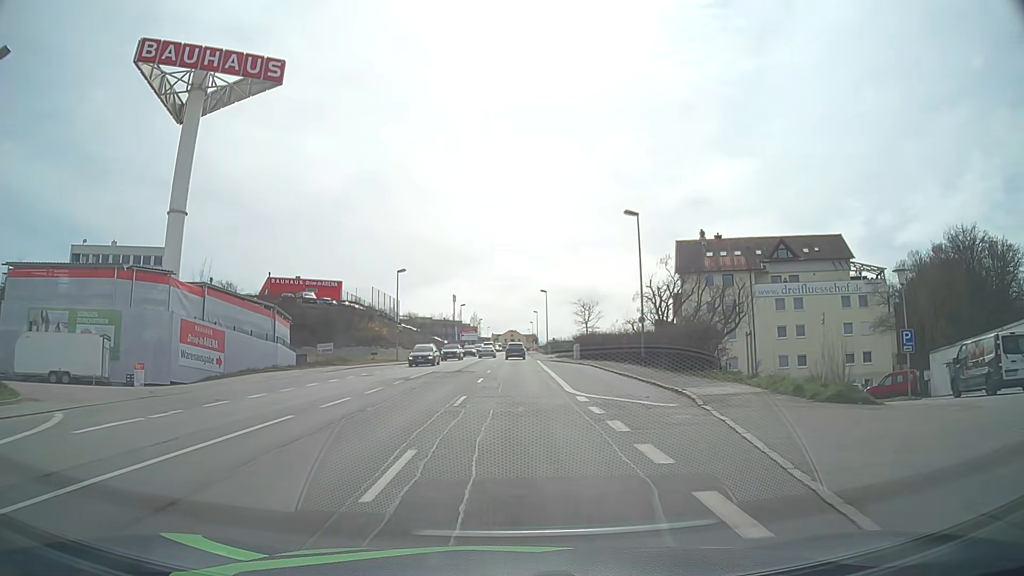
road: tertiary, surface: asphalt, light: Day
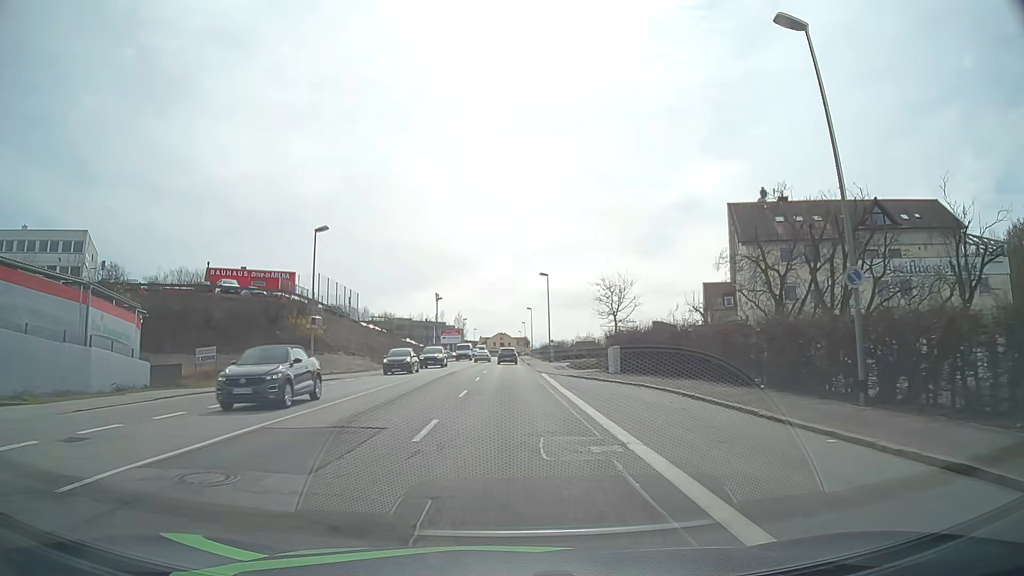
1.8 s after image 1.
(+0.2, +23.2) m; +1°
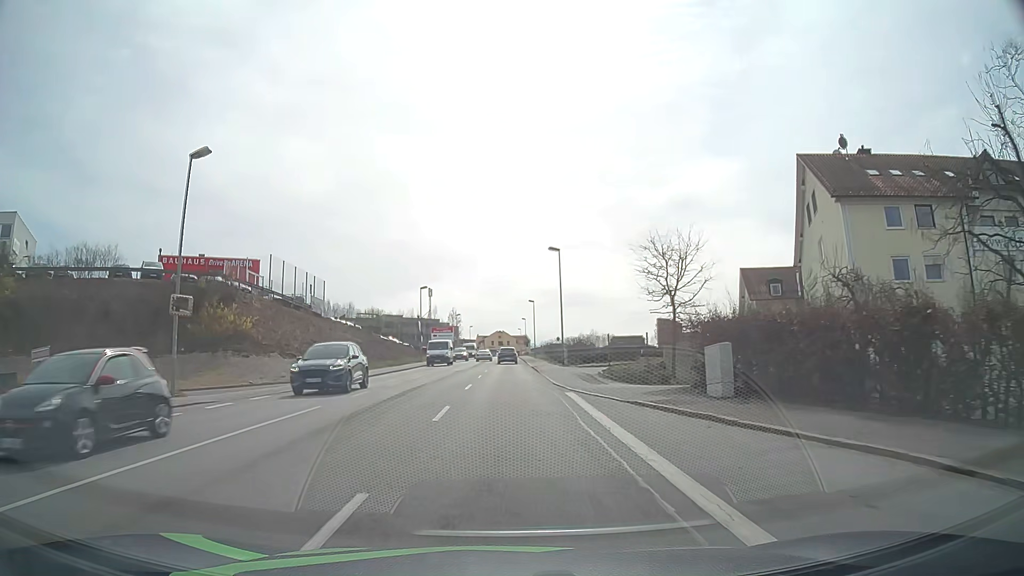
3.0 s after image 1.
(+0.1, +15.5) m; 0°
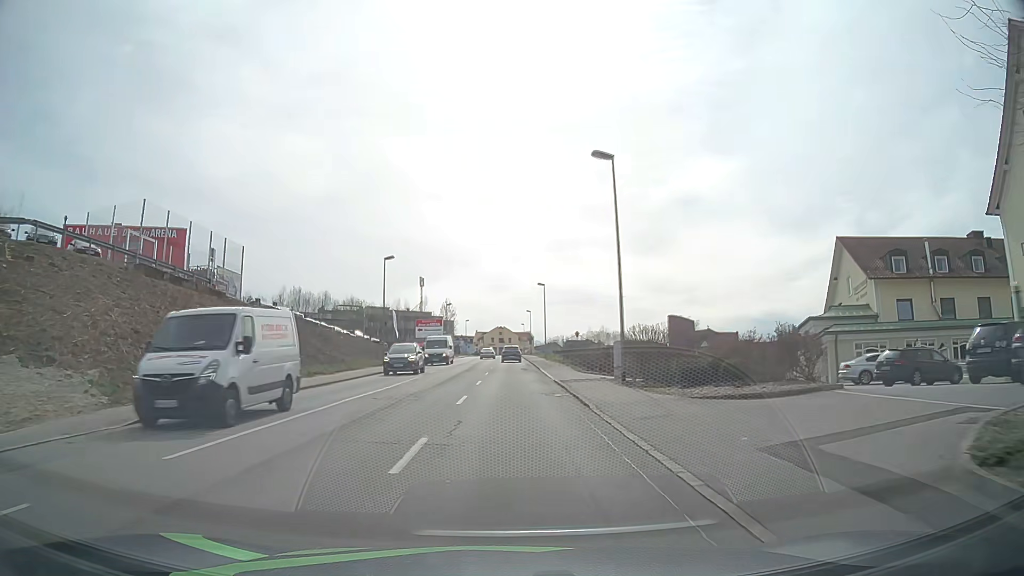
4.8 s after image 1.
(0.0, +23.2) m; 0°
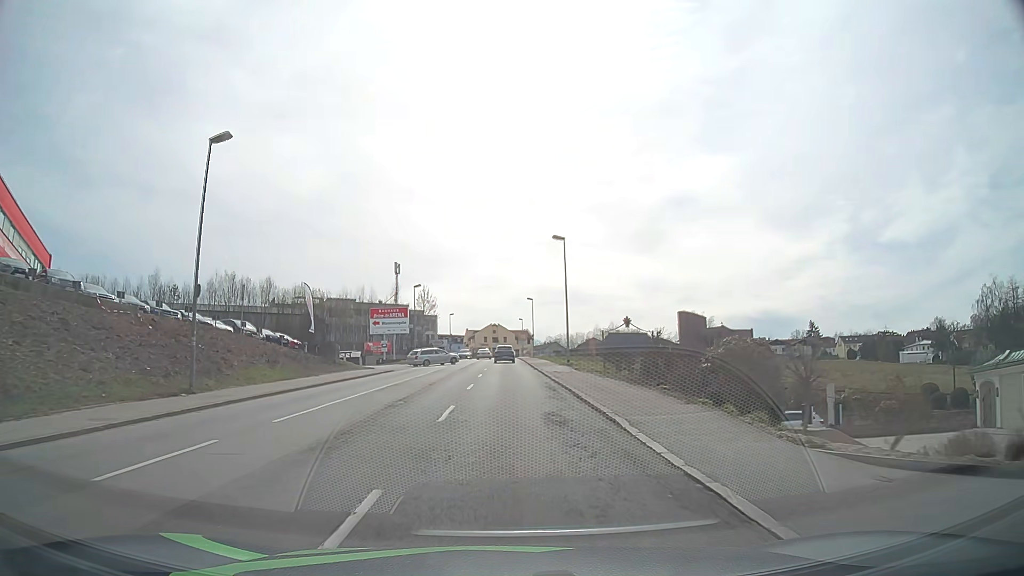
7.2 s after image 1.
(0.0, +31.1) m; 0°
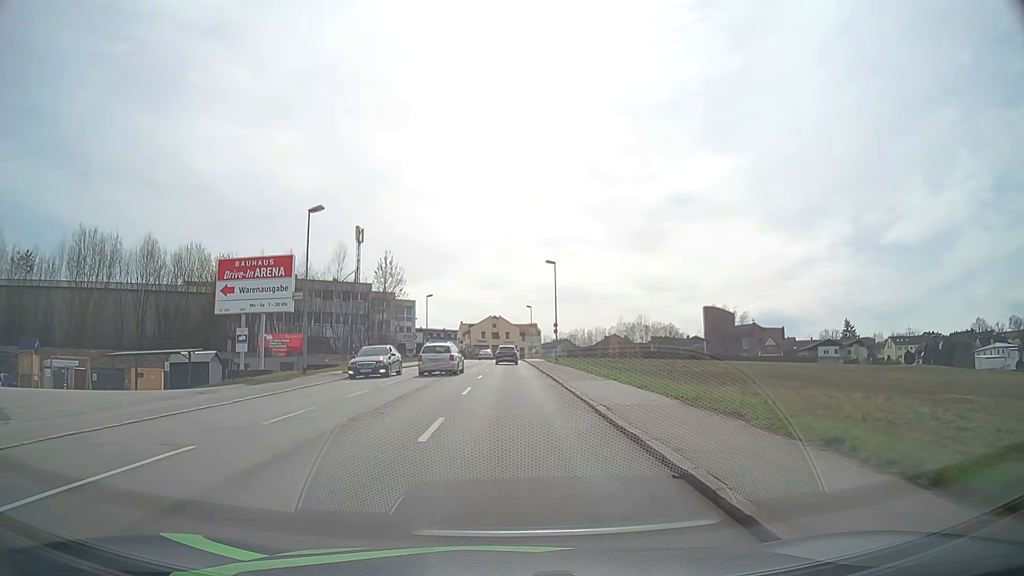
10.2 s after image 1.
(-0.1, +39.0) m; 0°
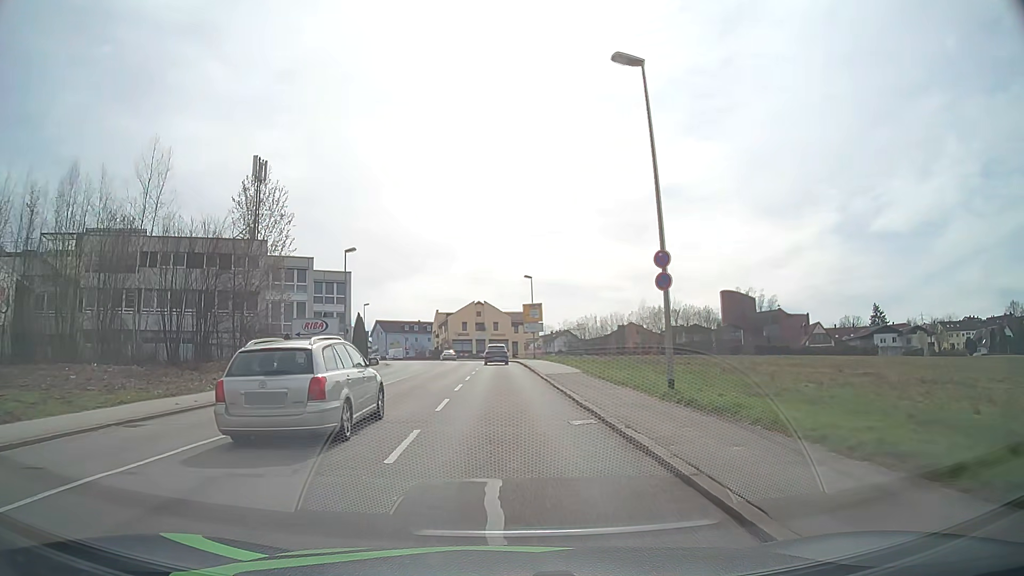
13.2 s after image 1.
(+0.2, +38.6) m; +1°
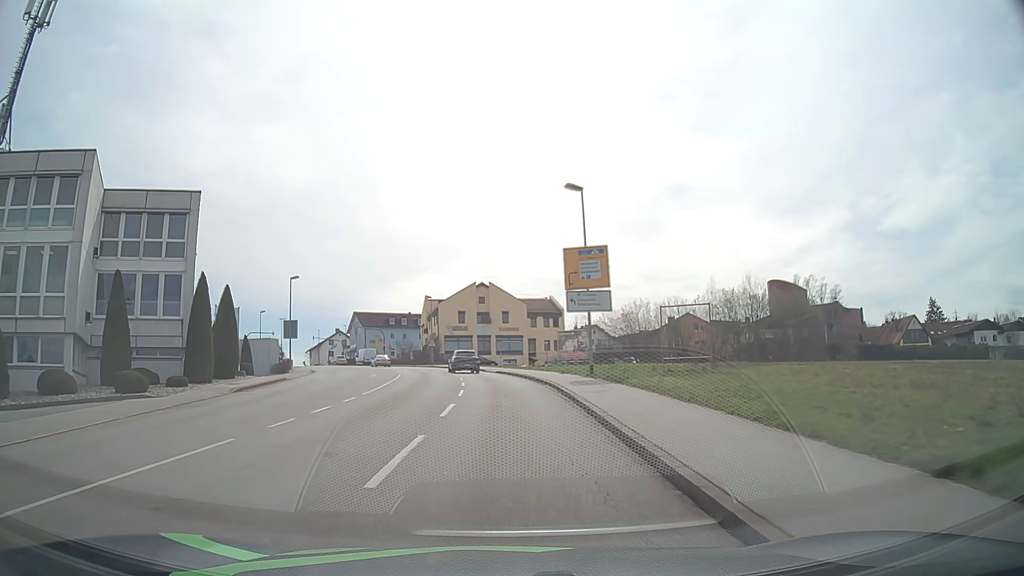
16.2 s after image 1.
(-0.4, +37.7) m; -1°
(0, +10) (0, +20) (0, +30) (-1, +40) (-3, +50) (-5, +60) (-8, +69) (-11, +79) (-15, +88) (-20, +97) m
